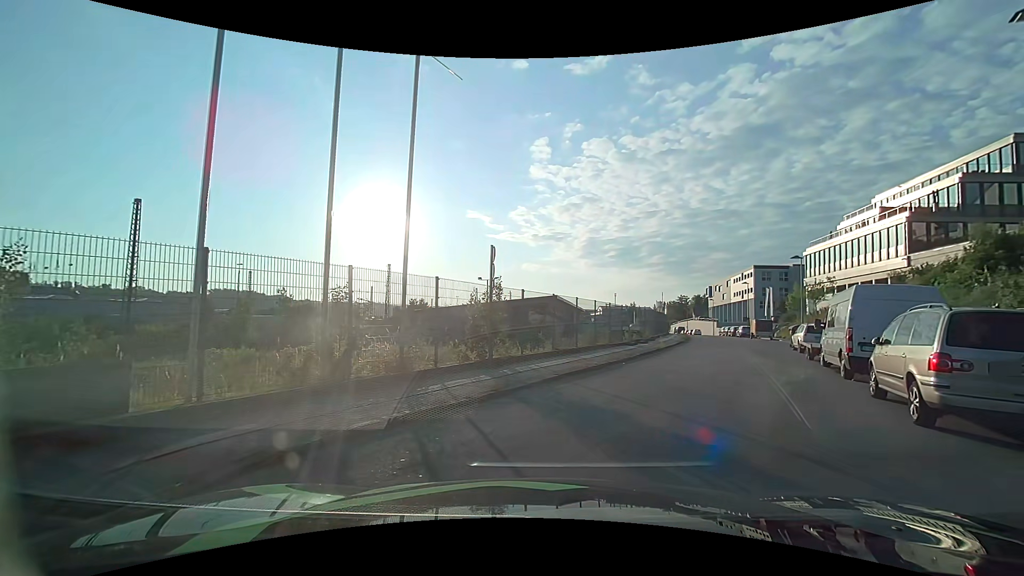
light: Day
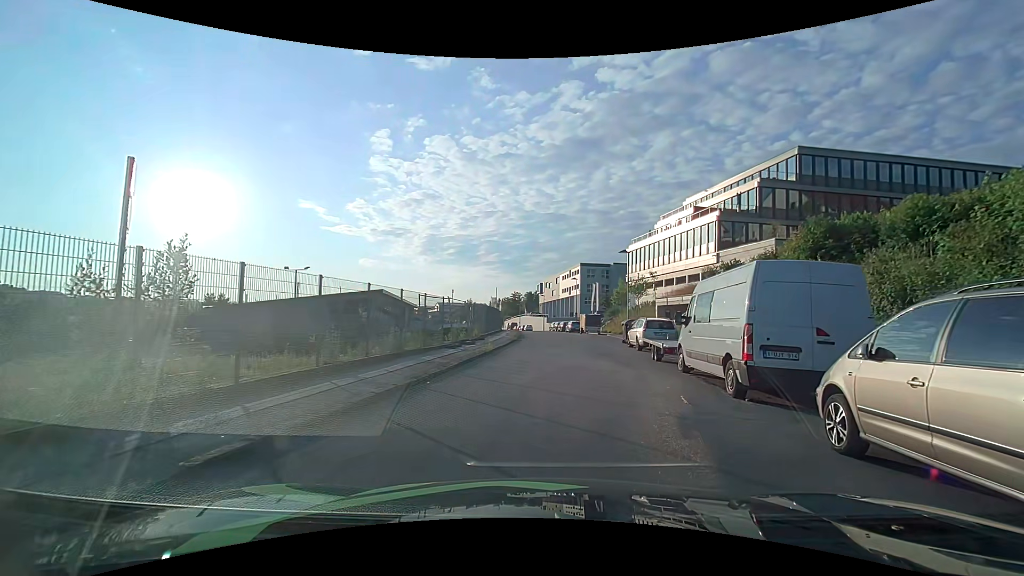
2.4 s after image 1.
(+1.2, +6.1) m; +20°
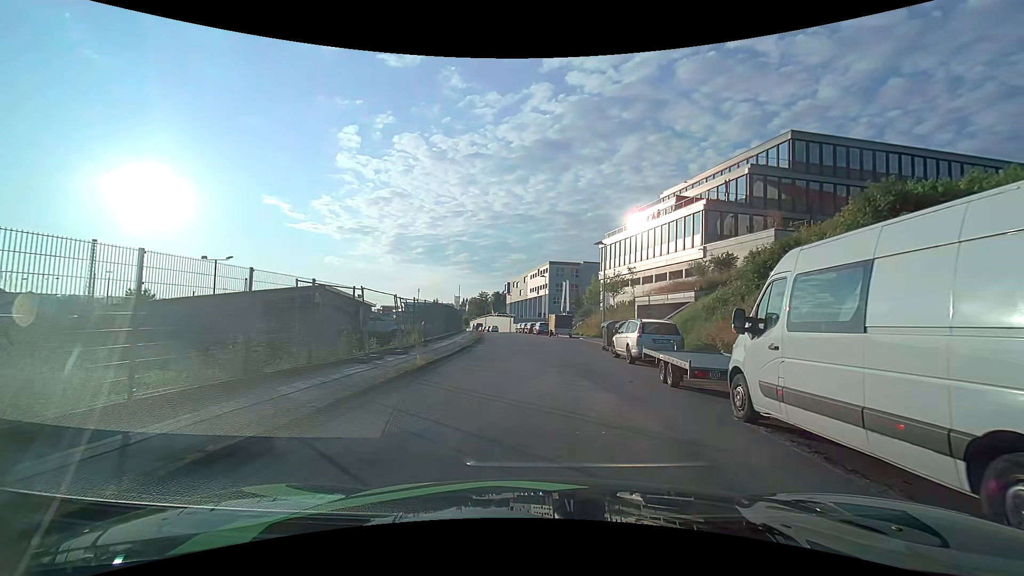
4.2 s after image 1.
(+0.2, +6.5) m; +2°
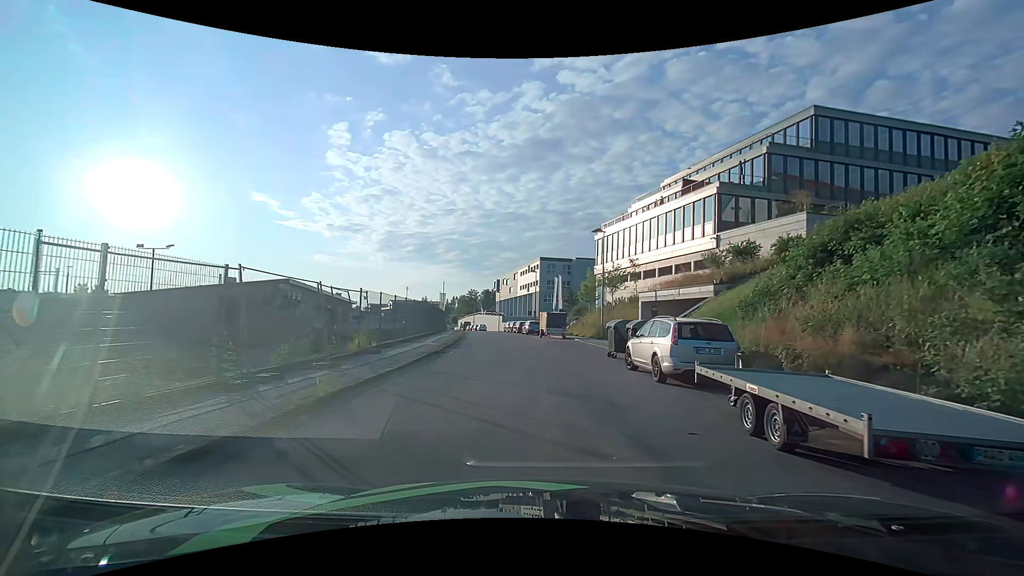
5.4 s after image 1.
(+0.1, +5.5) m; +1°
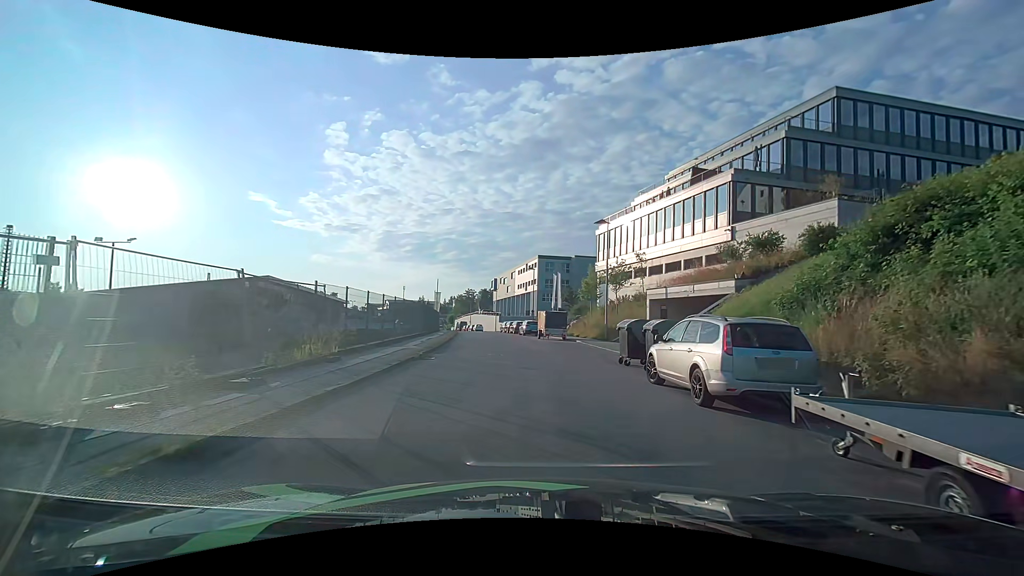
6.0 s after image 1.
(0.0, +3.2) m; +1°
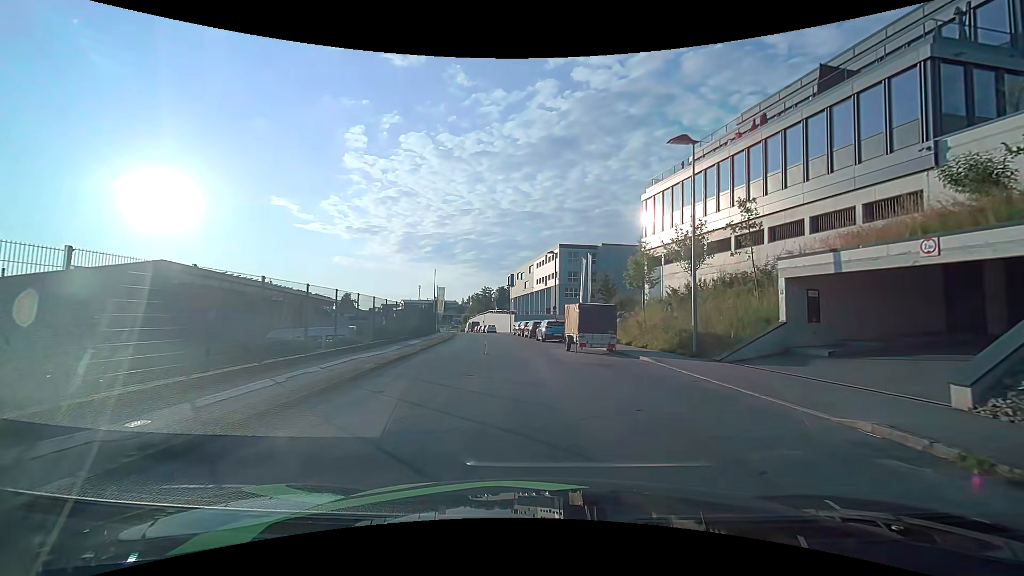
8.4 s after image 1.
(-0.3, +15.0) m; -2°
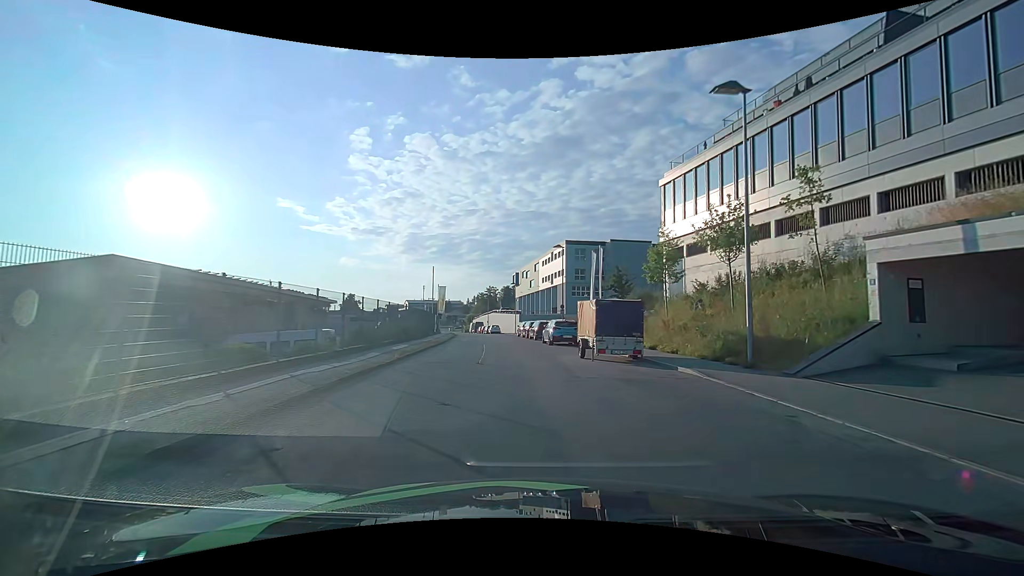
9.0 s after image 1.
(0.0, +4.0) m; -1°
(0, +10) (-1, +20) (-2, +30) (-3, +40) (-4, +50) (-6, +60) (-8, +69) (-10, +79) (-12, +89) (-14, +99) m
